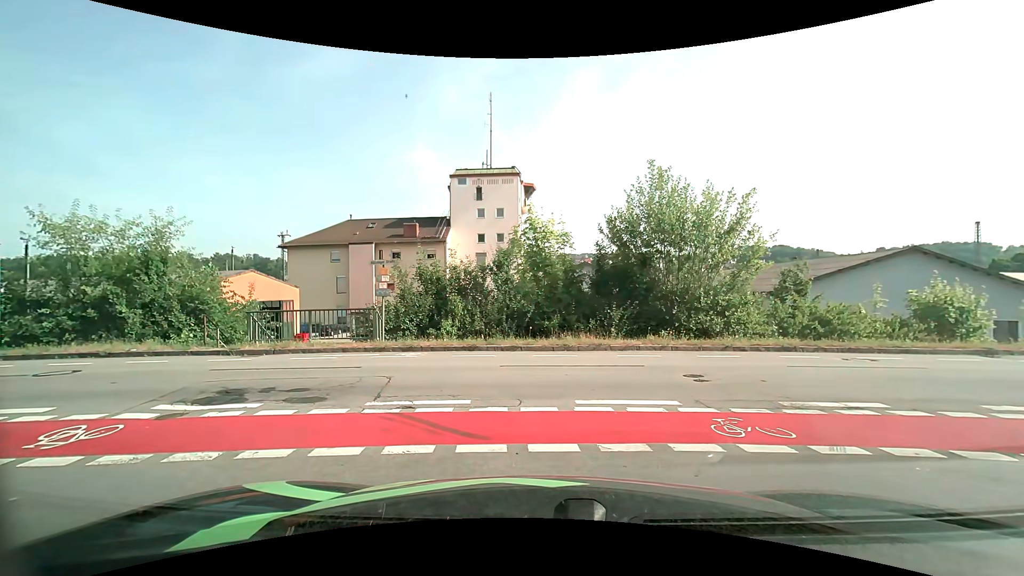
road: residential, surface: asphalt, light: Day
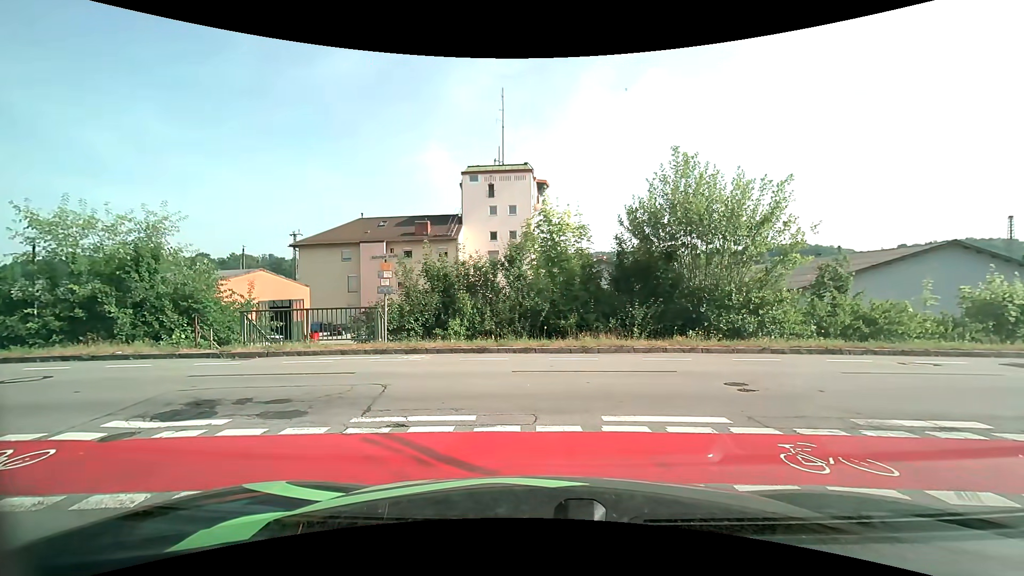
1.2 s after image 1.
(0.0, +1.2) m; 0°
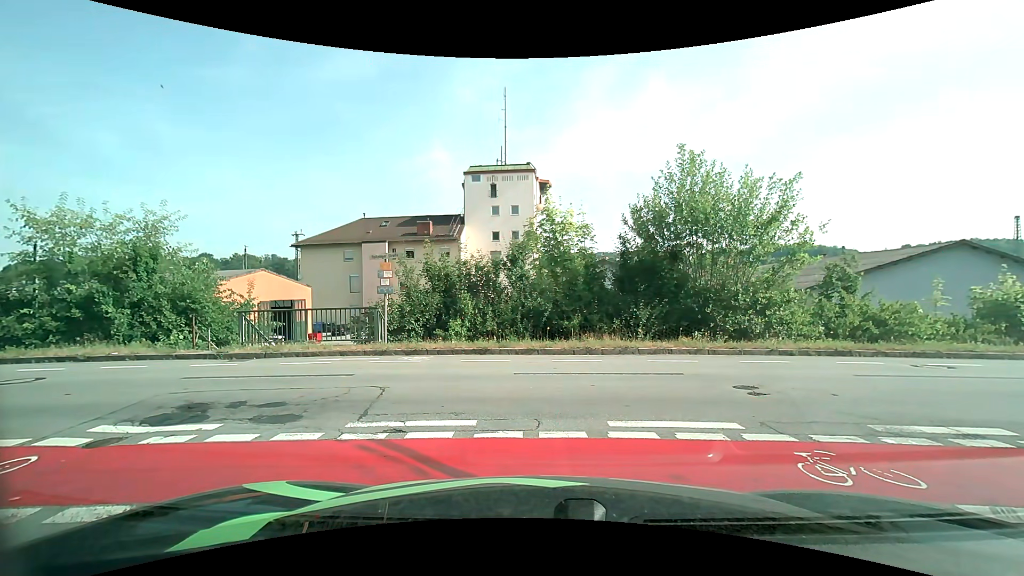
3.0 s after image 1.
(0.0, +0.3) m; 0°
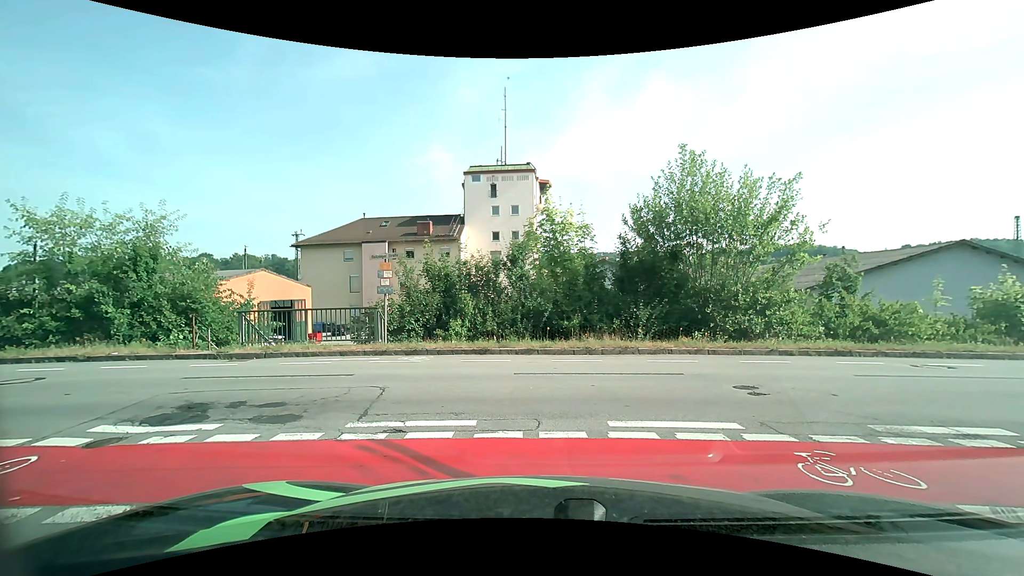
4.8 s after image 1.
(0.0, 0.0) m; 0°
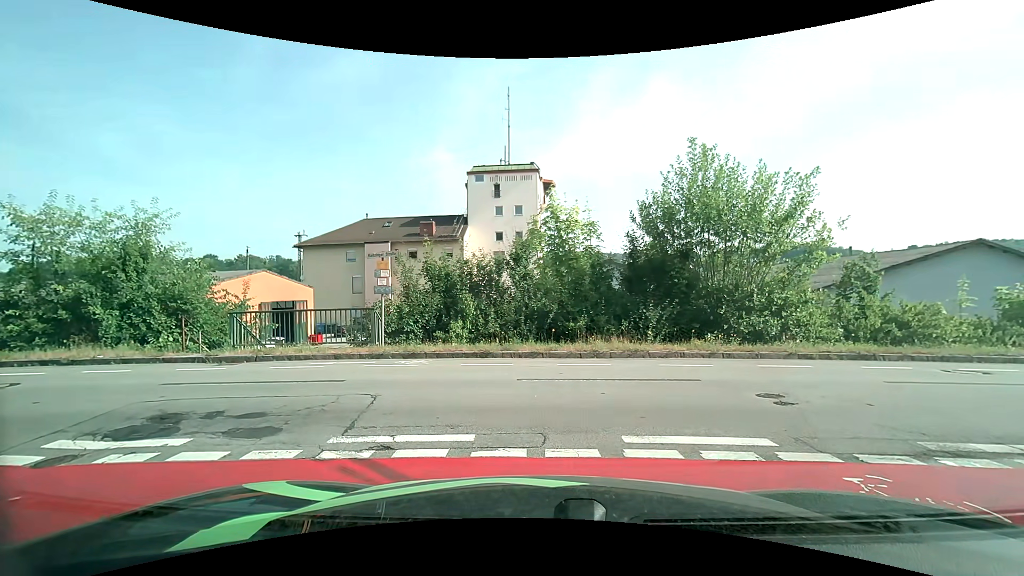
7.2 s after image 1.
(0.0, +0.6) m; 0°
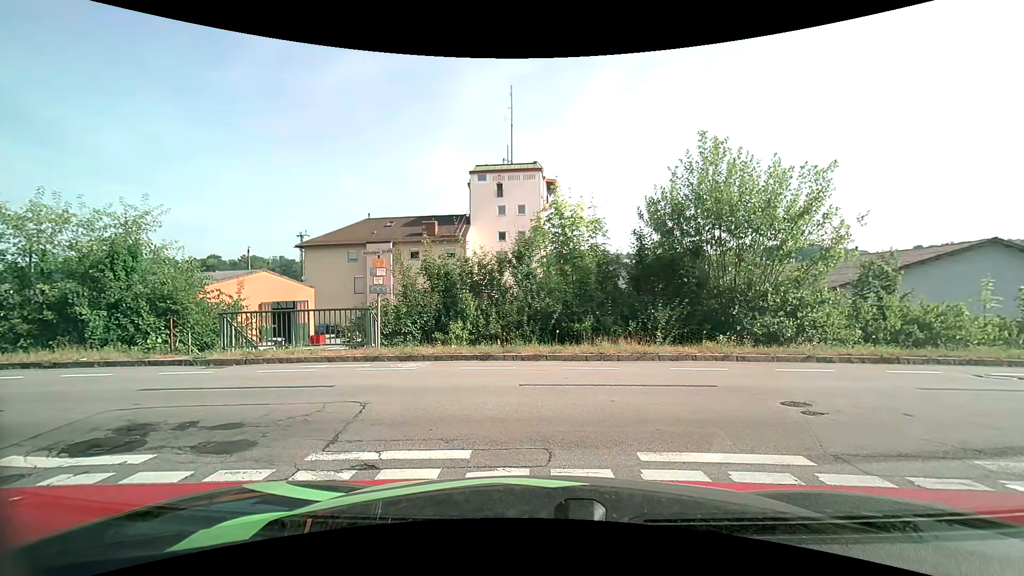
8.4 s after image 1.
(0.0, +0.6) m; 0°
